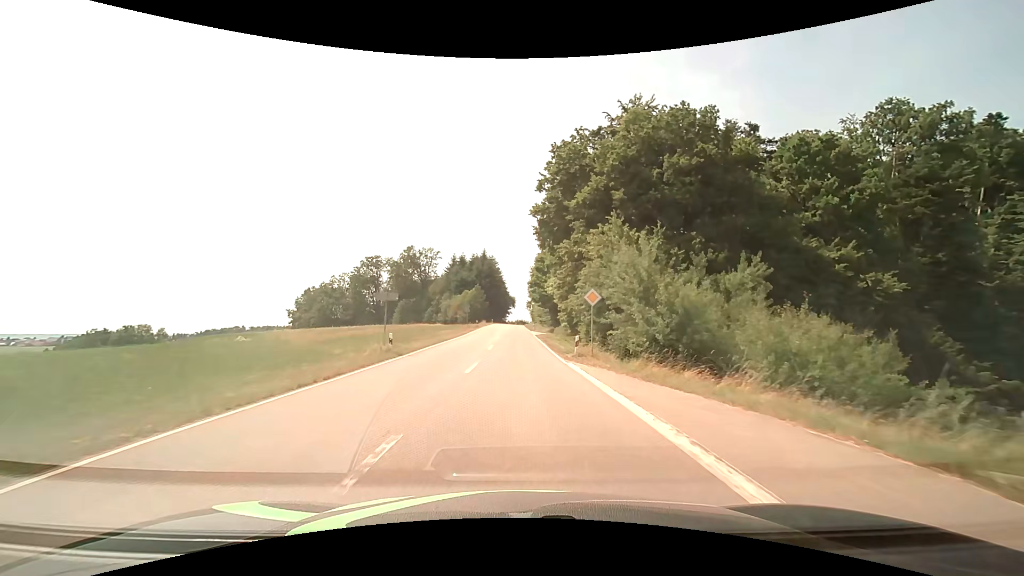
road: tertiary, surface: asphalt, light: Day
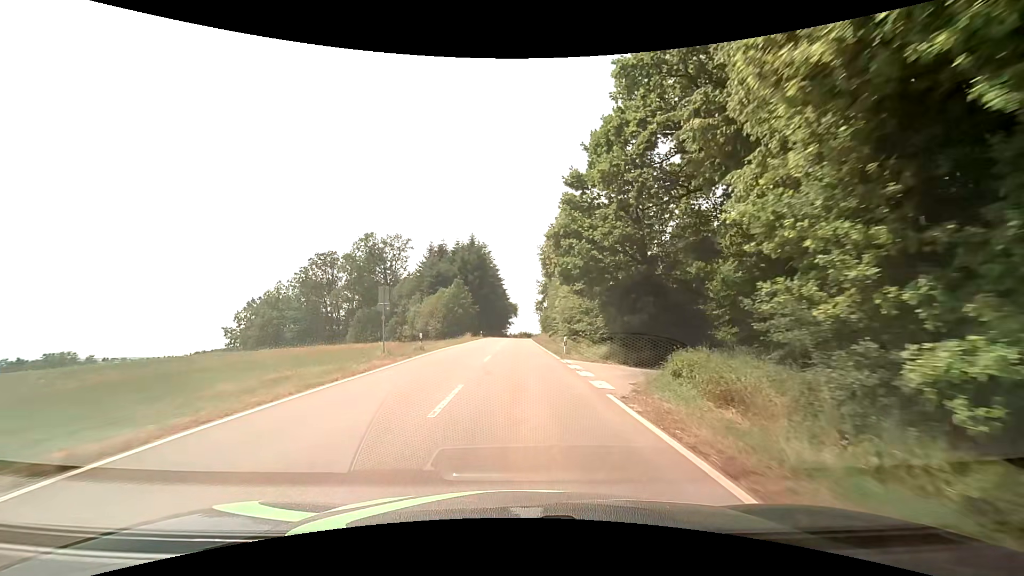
(0.0, +40.8) m; 0°
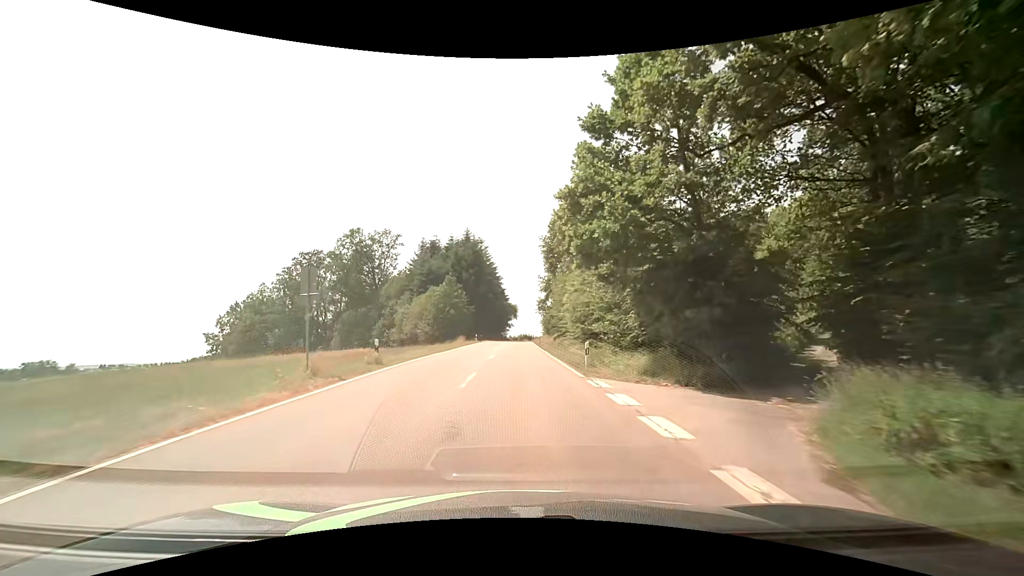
(0.0, +8.3) m; 0°
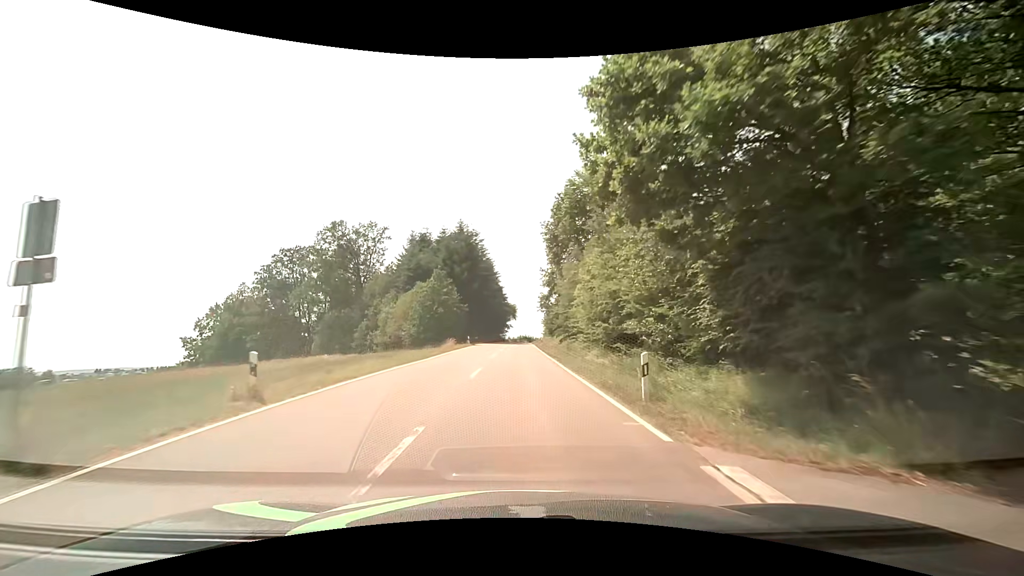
(0.0, +8.4) m; 0°
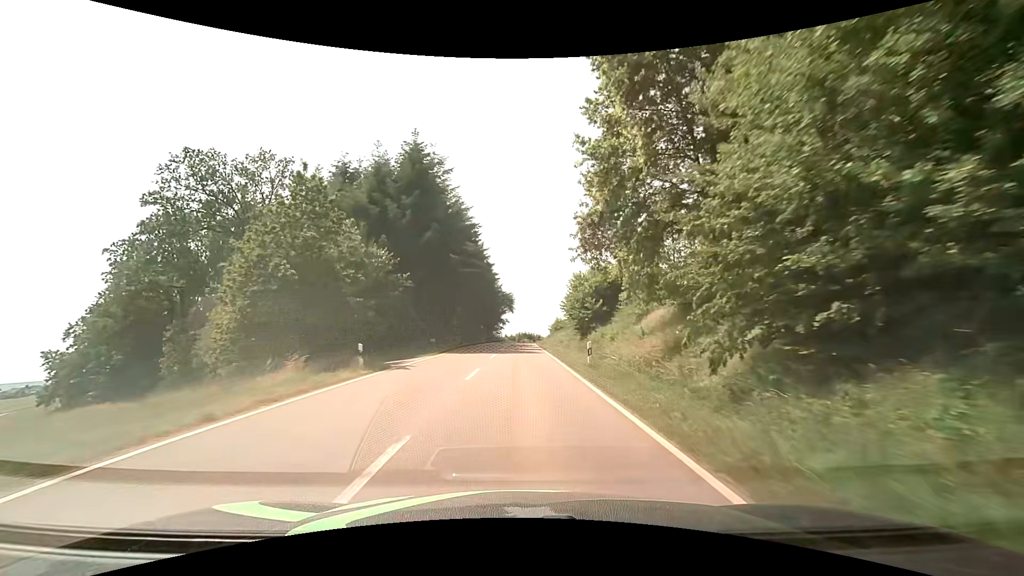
(0.0, +35.4) m; 0°
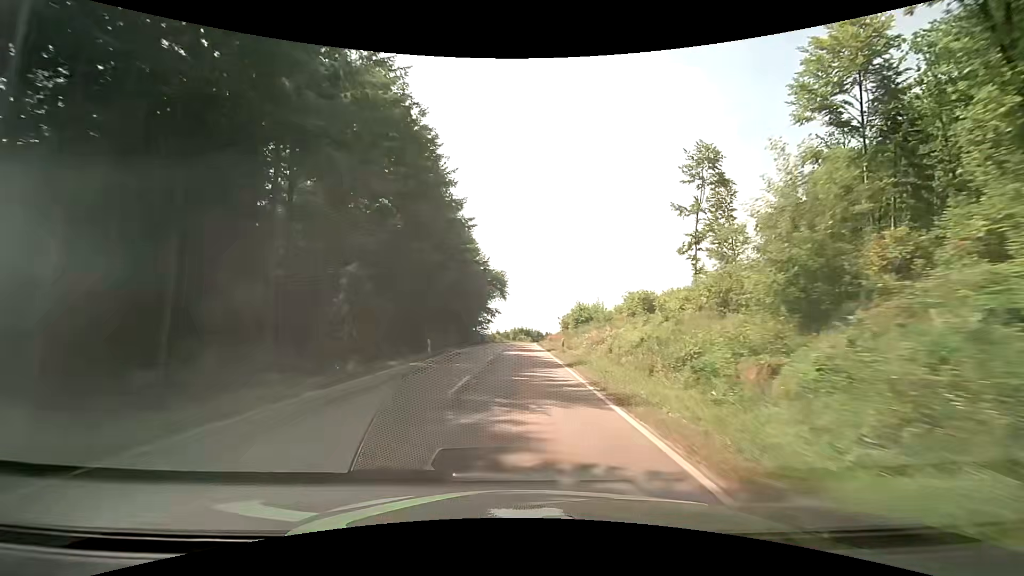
(+0.3, +37.8) m; +1°
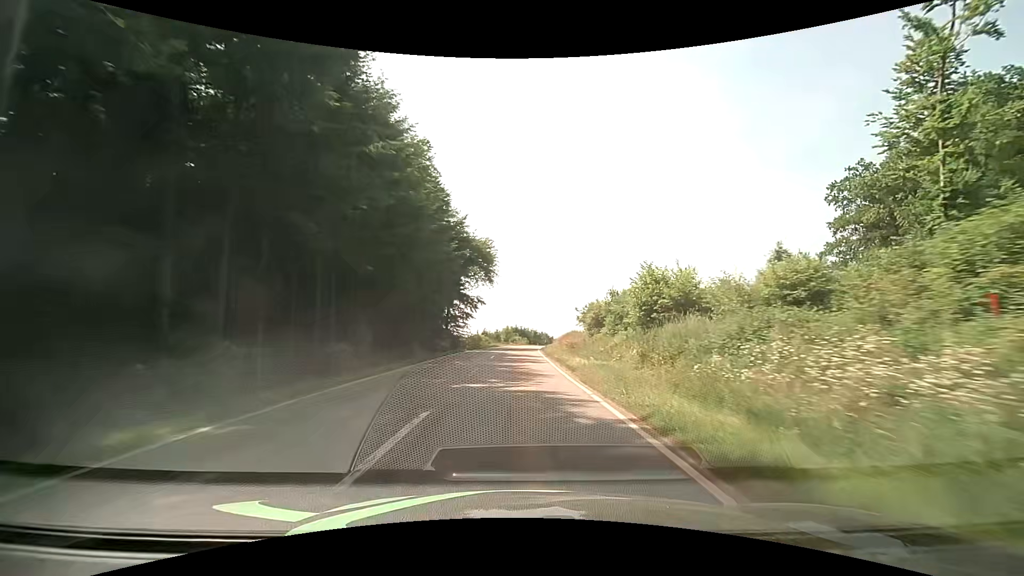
(+0.2, +29.8) m; 0°
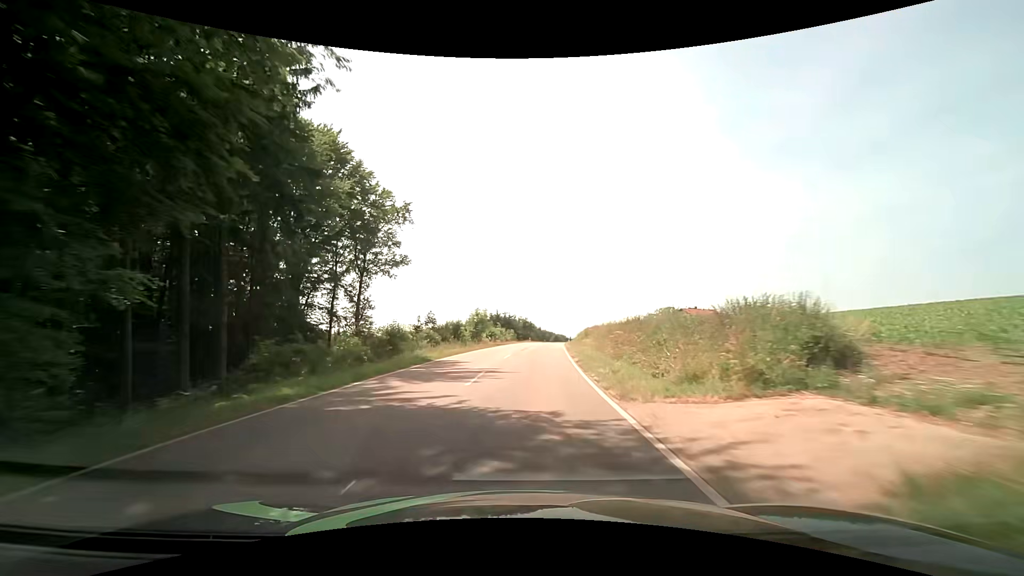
(+0.9, +51.5) m; +2°
(0, +10) (0, +20) (+1, +30) (+2, +40) (+3, +50) (+4, +60) (+5, +70) (+6, +80) (+7, +90) (+8, +100) m
